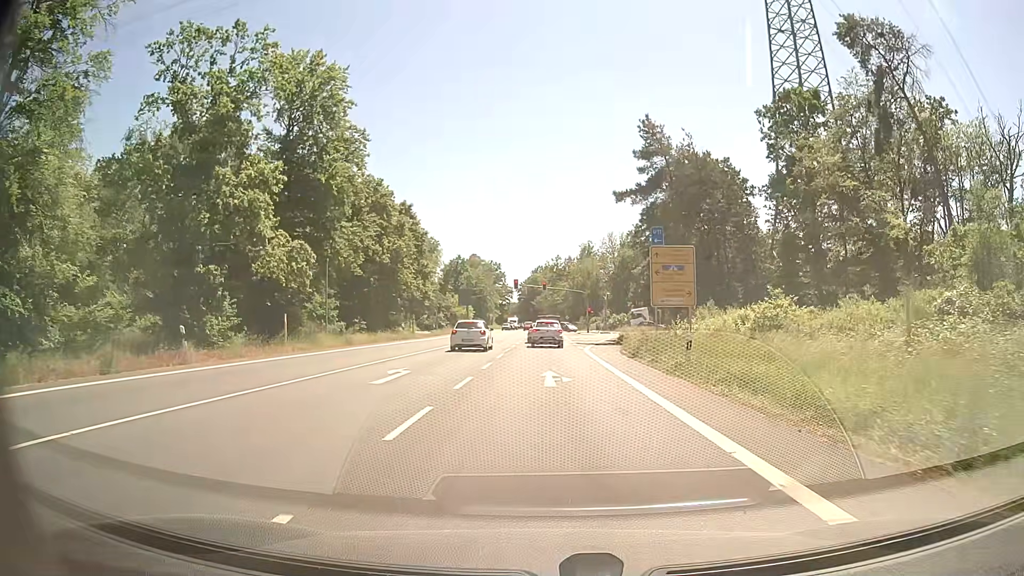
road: primary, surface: asphalt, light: Day
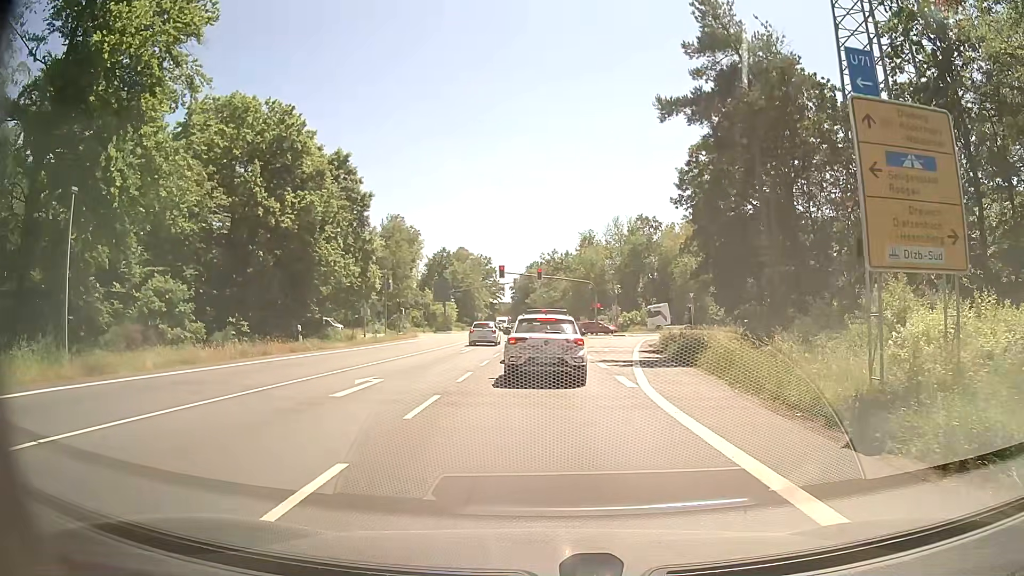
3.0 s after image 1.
(0.0, +22.0) m; 0°
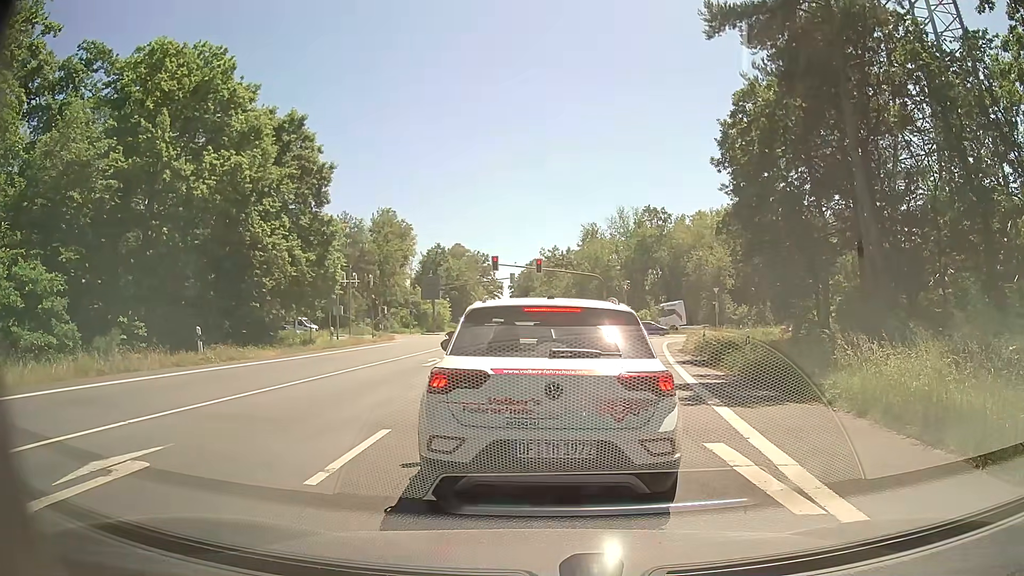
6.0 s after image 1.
(0.0, +9.4) m; -1°
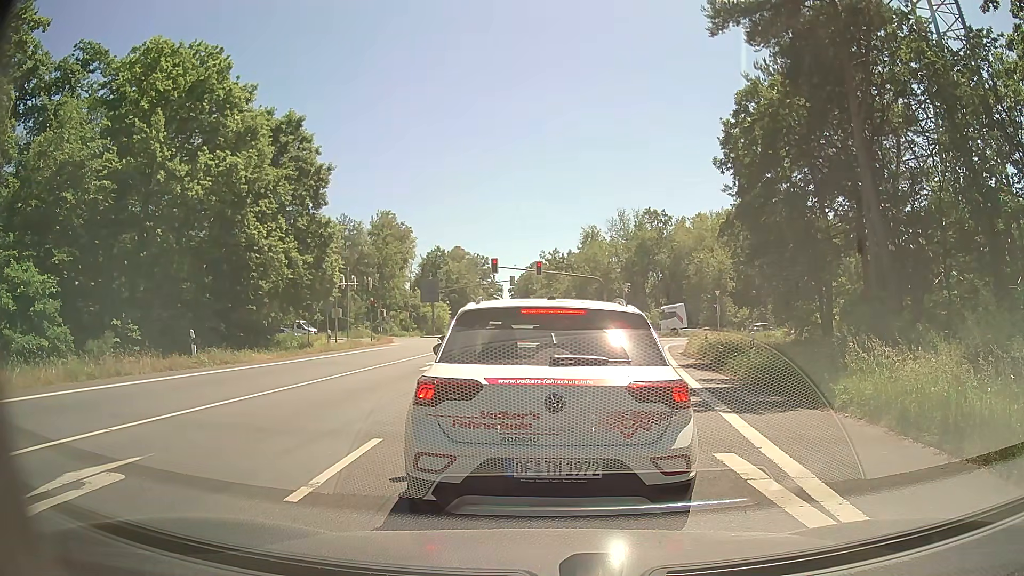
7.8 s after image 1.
(0.0, +0.5) m; 0°
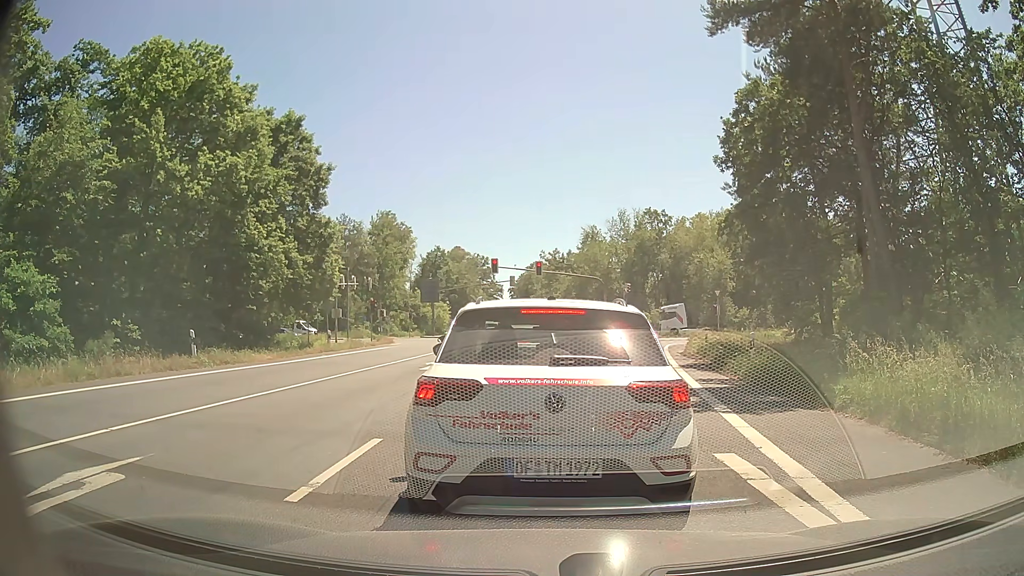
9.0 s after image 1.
(0.0, 0.0) m; 0°
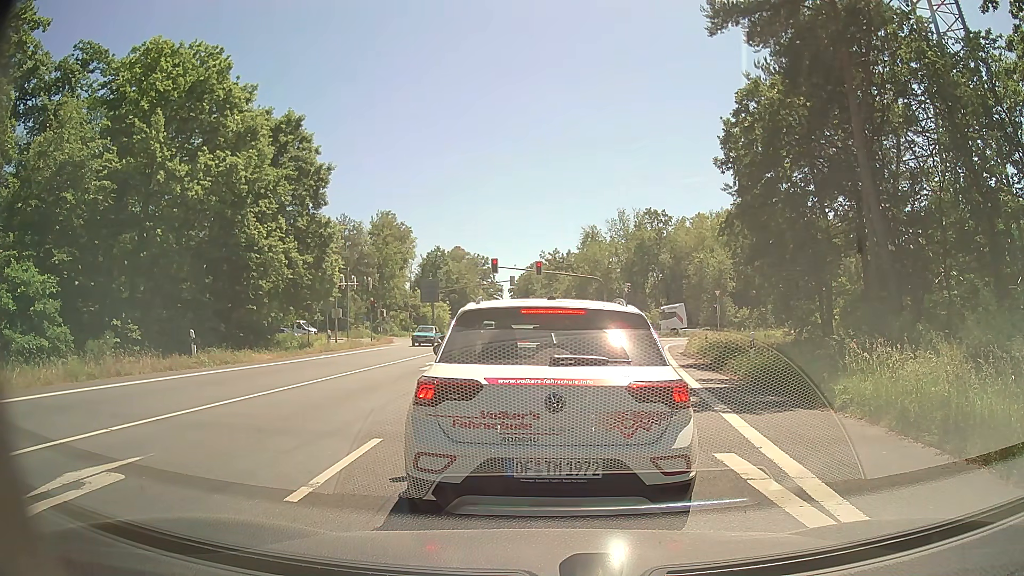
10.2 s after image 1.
(0.0, 0.0) m; 0°
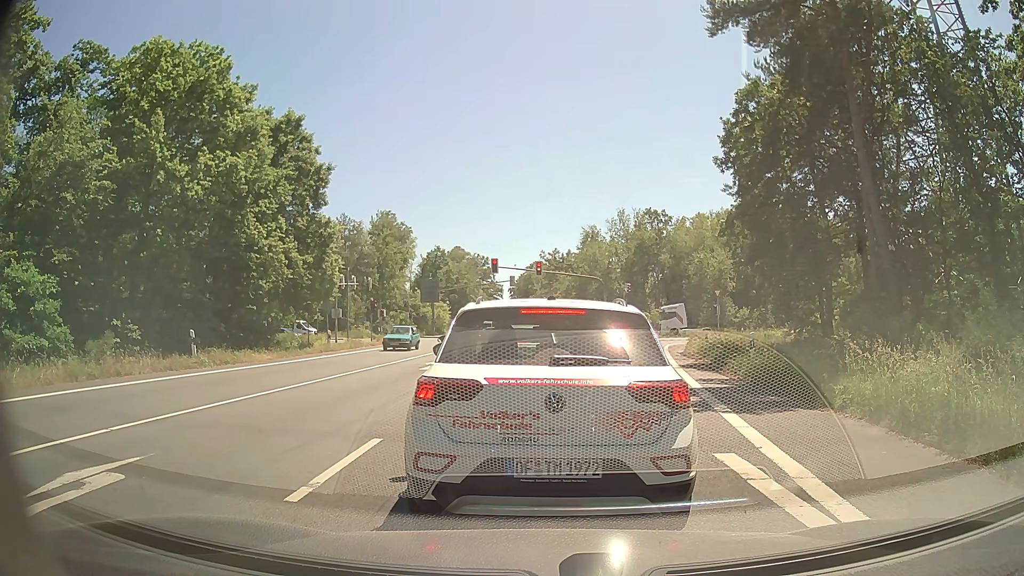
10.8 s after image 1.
(0.0, 0.0) m; 0°
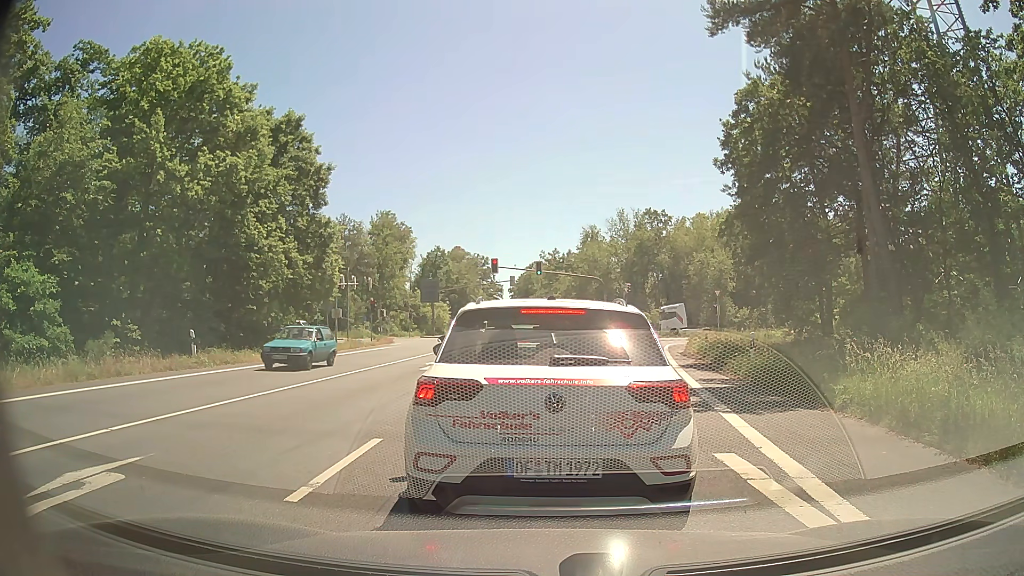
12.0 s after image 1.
(0.0, 0.0) m; 0°
(0, +10) (0, +20) (0, +30) (0, +40) (0, +50) (0, +60) (+1, +70) (+1, +80) (+1, +90) (+1, +100) m
